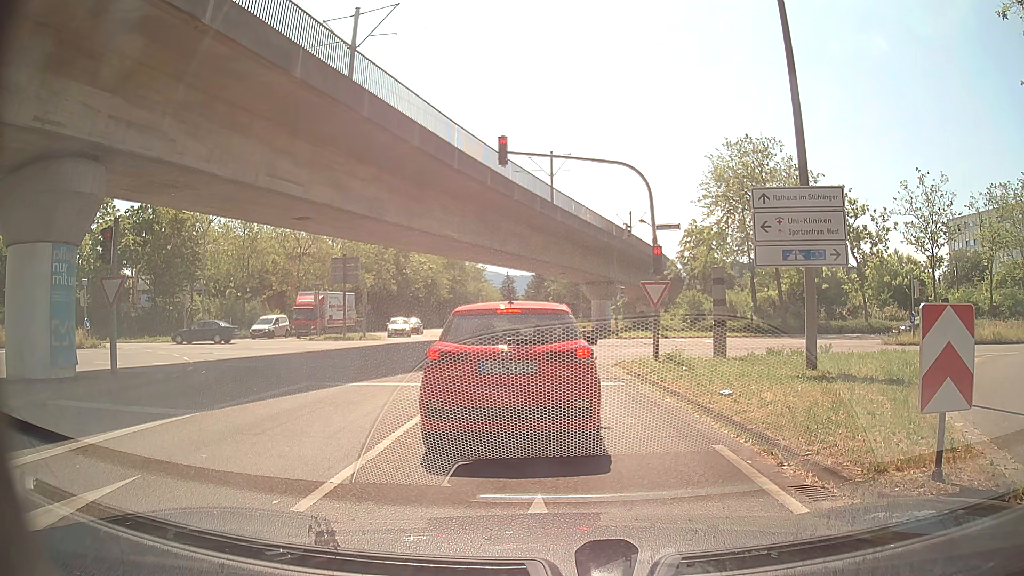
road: tertiary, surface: asphalt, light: Day
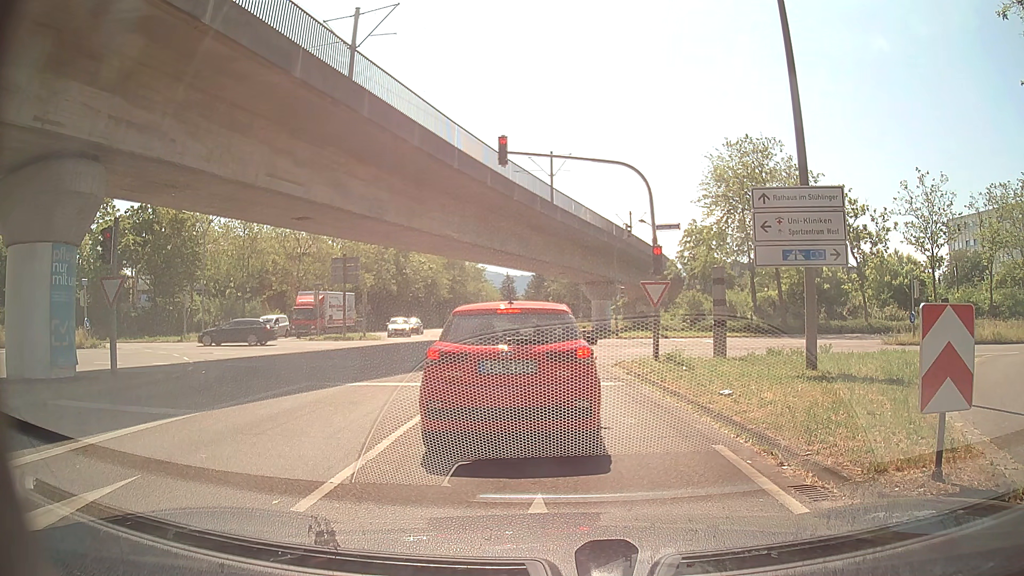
(0.0, 0.0) m; 0°
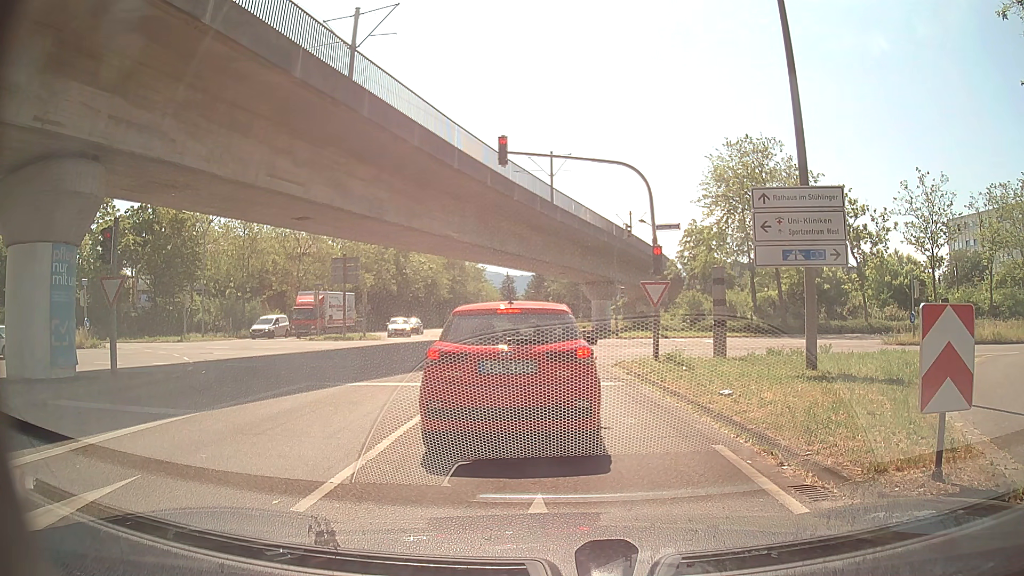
(0.0, 0.0) m; 0°
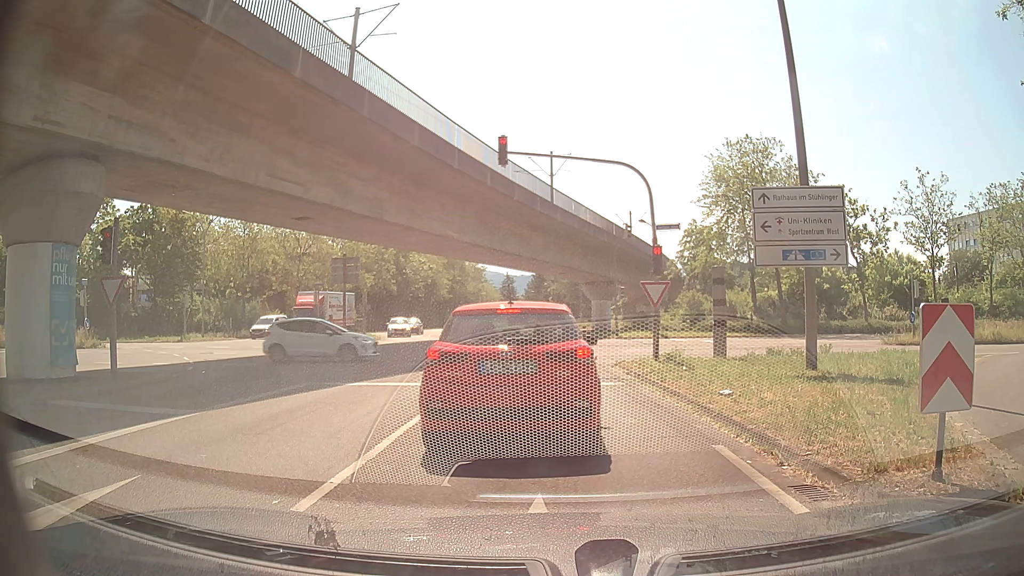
(0.0, 0.0) m; 0°
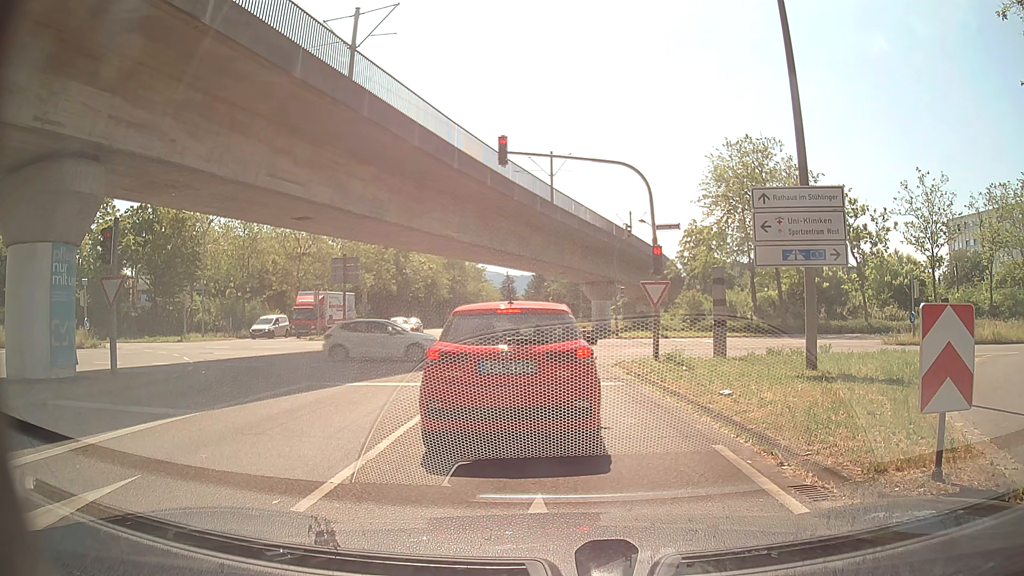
(0.0, 0.0) m; 0°
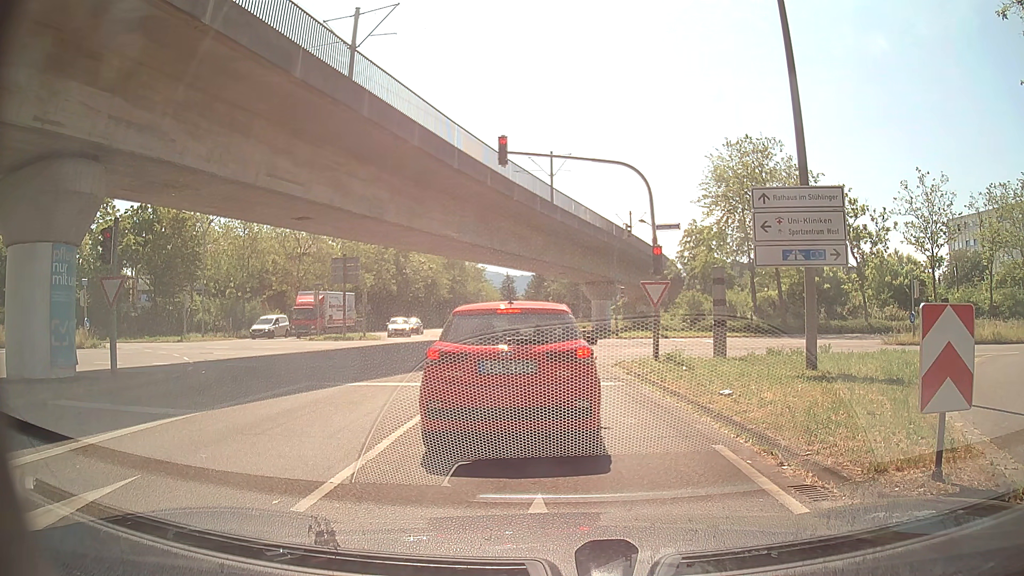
(0.0, 0.0) m; 0°
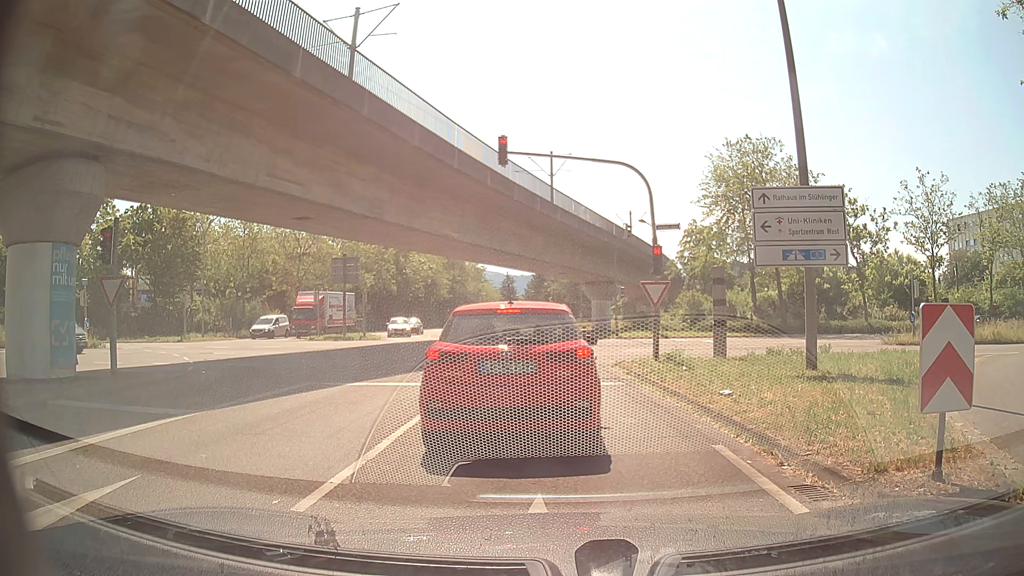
(0.0, 0.0) m; 0°
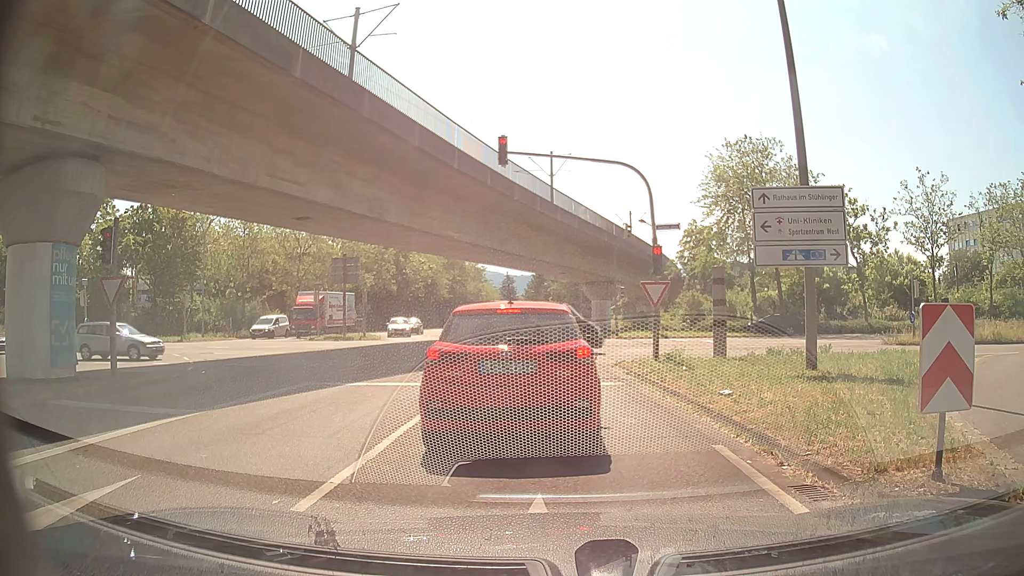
(0.0, 0.0) m; 0°
